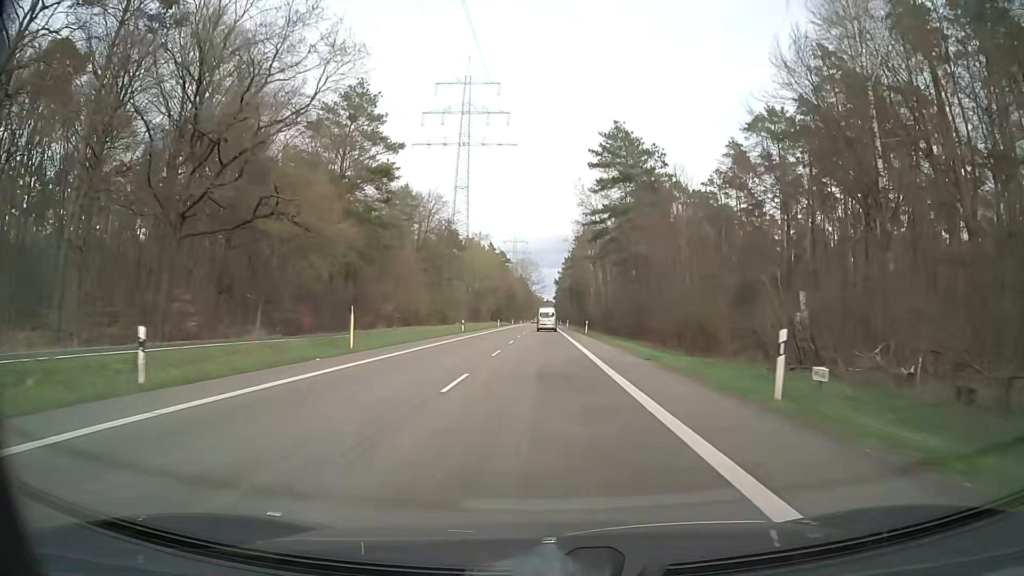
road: secondary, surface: asphalt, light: Day
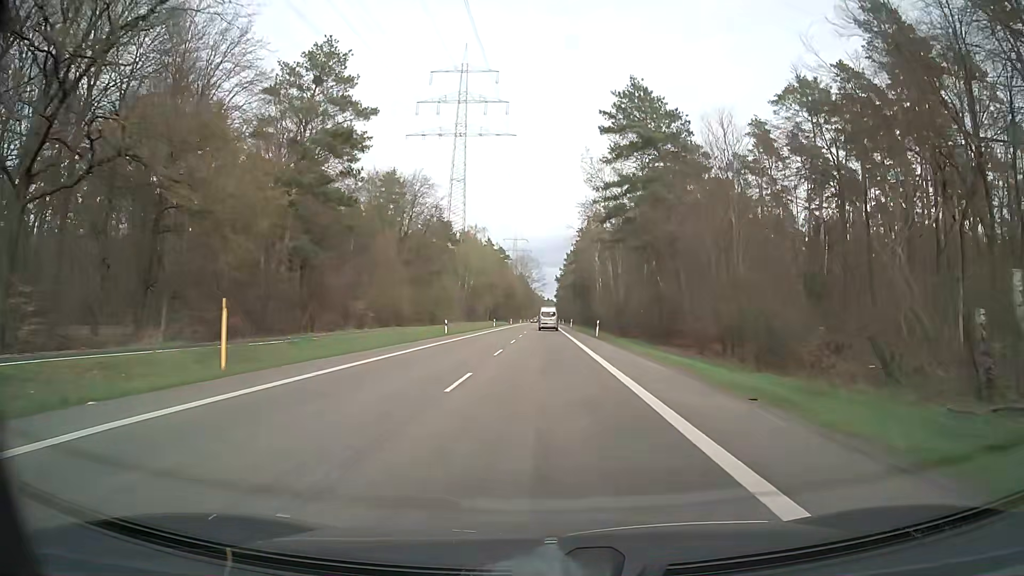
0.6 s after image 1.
(+0.1, +11.4) m; +1°
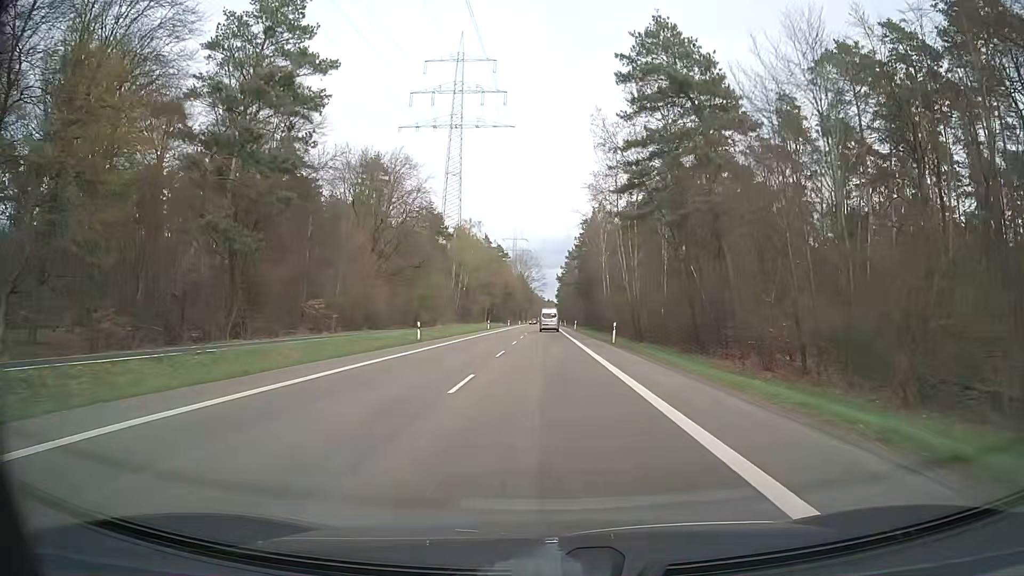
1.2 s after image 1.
(0.0, +11.5) m; 0°
(0, +10) (0, +20) (0, +30) (0, +40) (0, +50) (+1, +60) (+1, +70) (+1, +80) (+1, +90) (+1, +100) m
